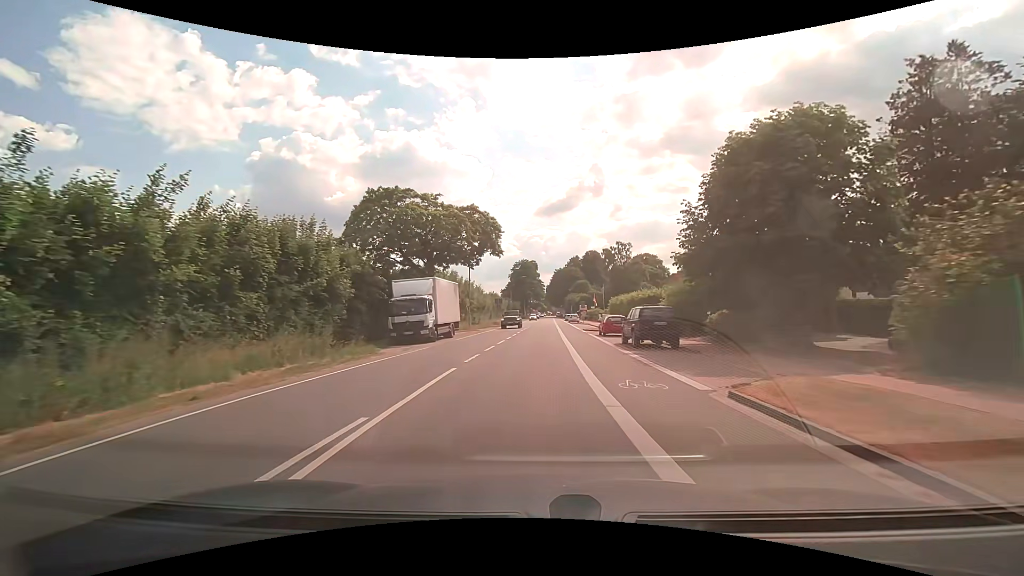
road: secondary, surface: asphalt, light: Day
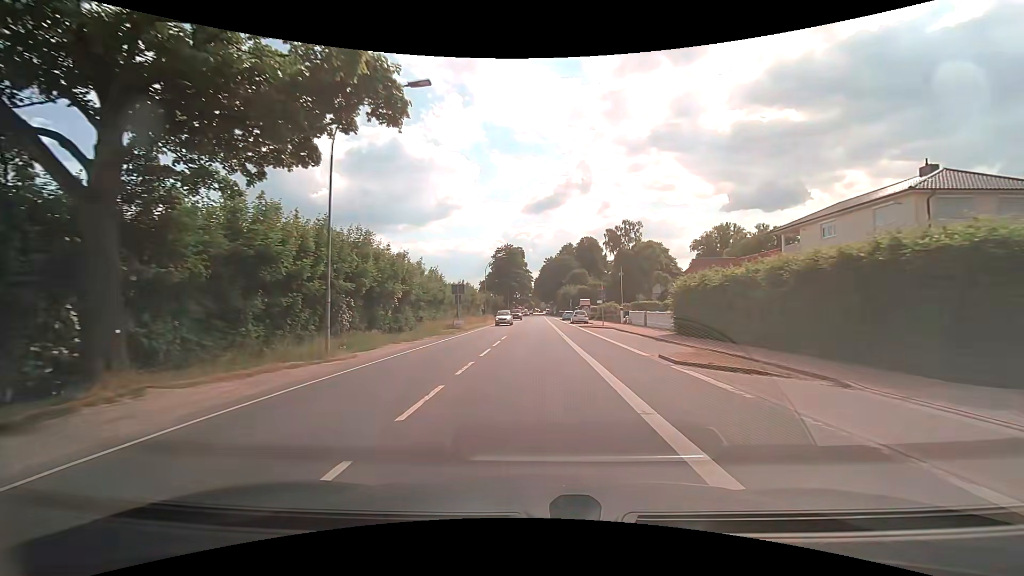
(+0.6, +30.5) m; +2°
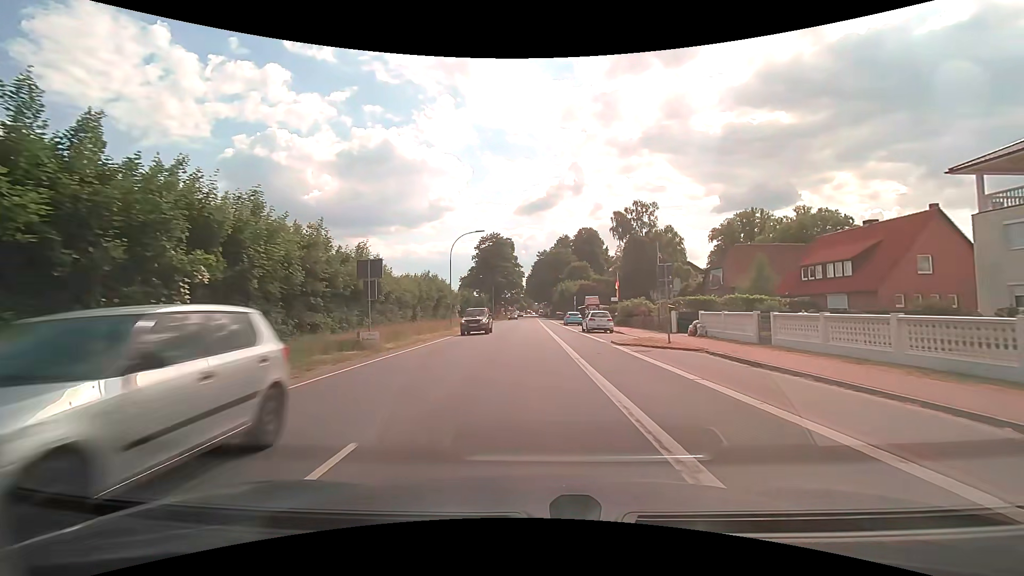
(+0.2, +22.2) m; +1°
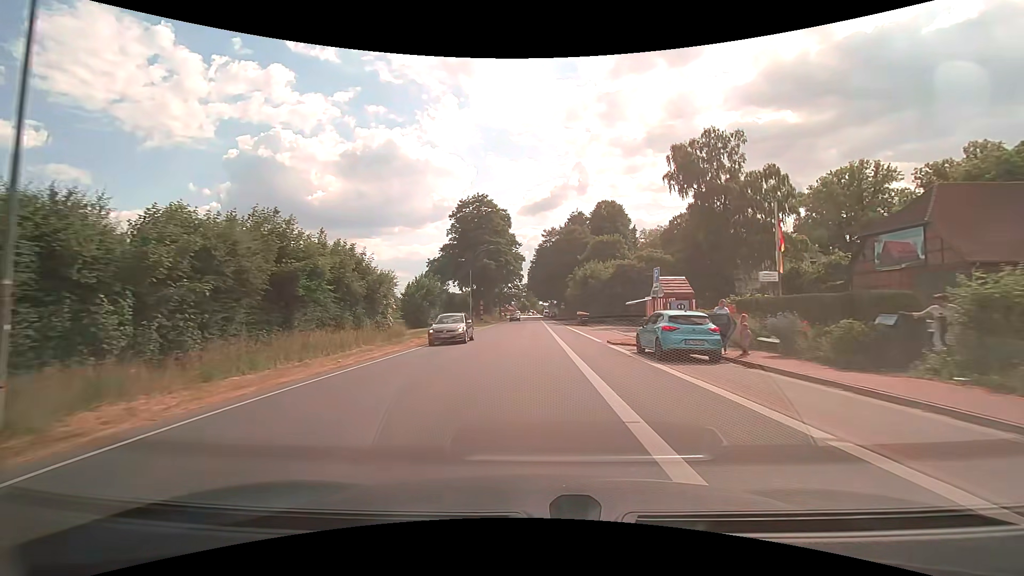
(-0.1, +38.1) m; 0°
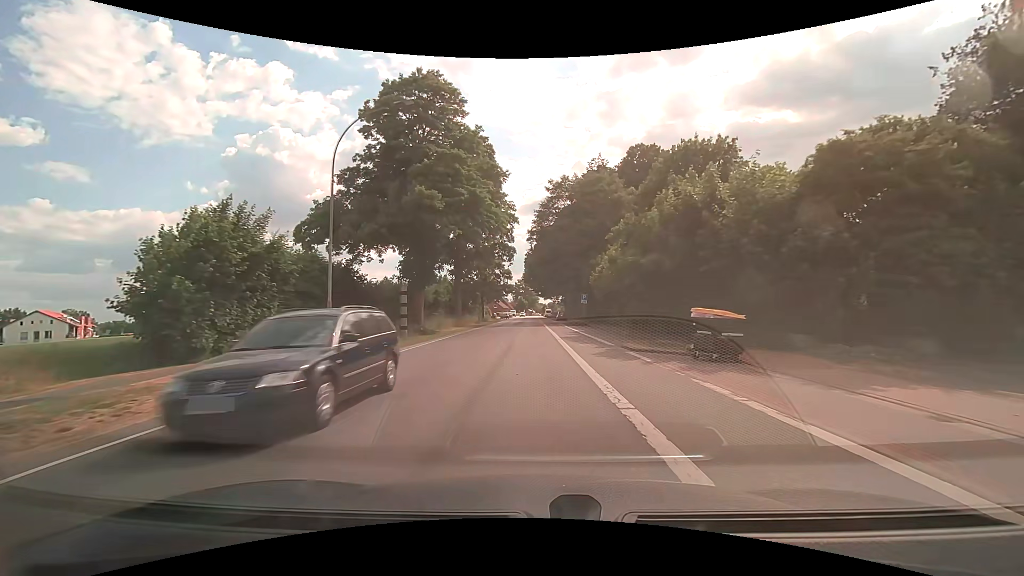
(-0.1, +39.1) m; 0°
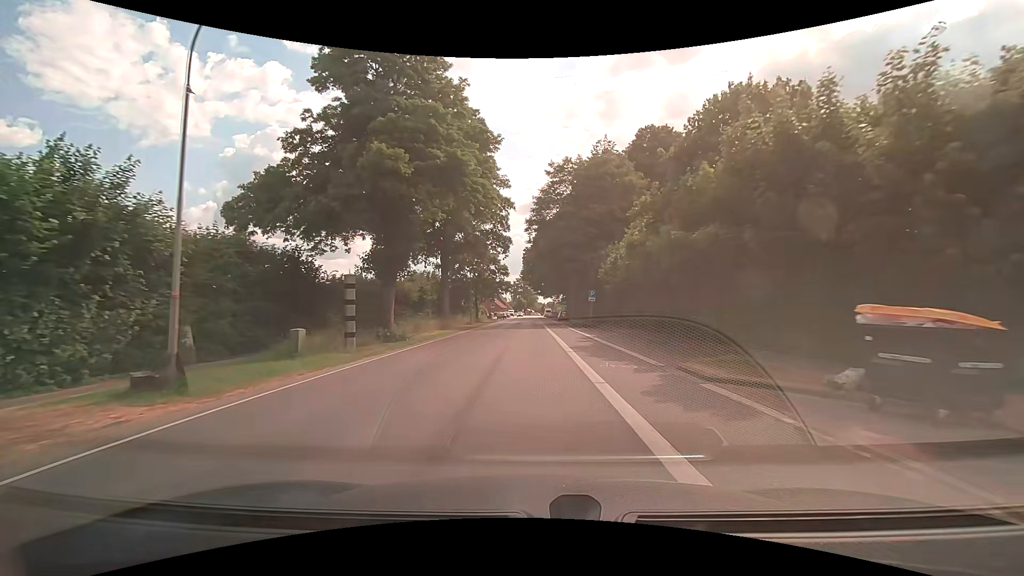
(0.0, +7.5) m; 0°
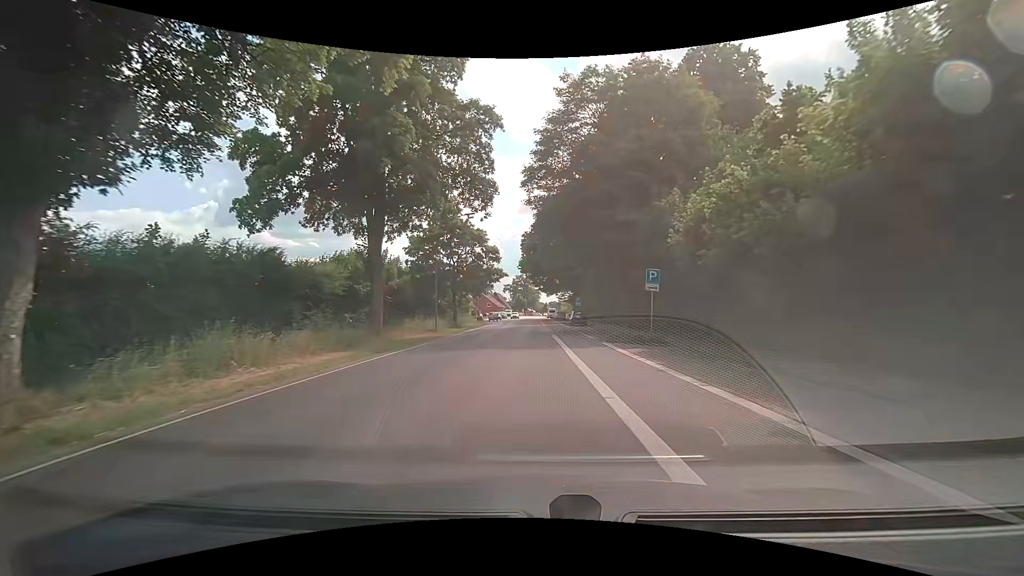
(0.0, +21.4) m; 0°
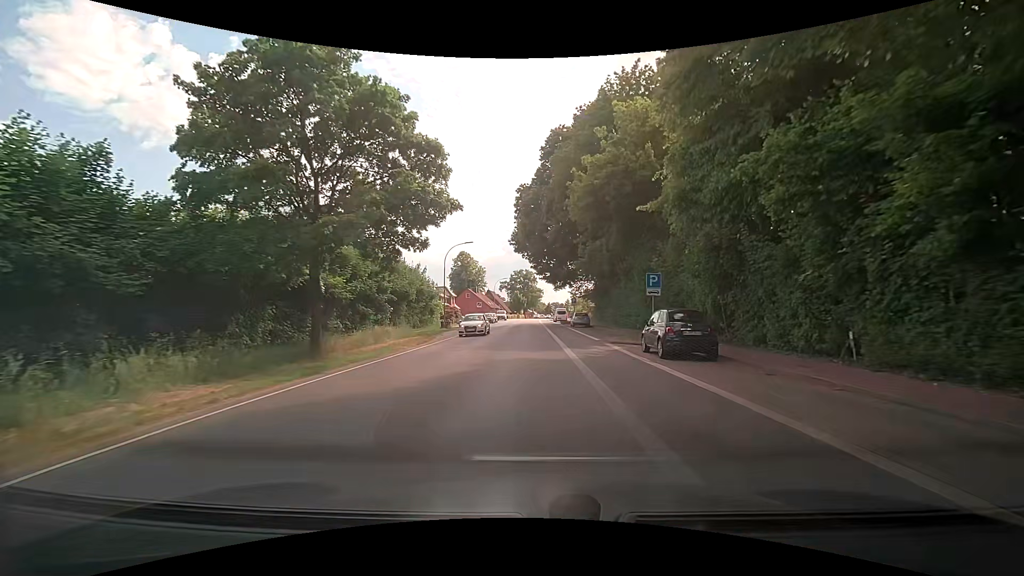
(-0.1, +34.1) m; -1°
(0, +10) (0, +20) (0, +30) (0, +40) (0, +50) (0, +60) (+1, +70) (+1, +80) (+1, +90) (+1, +100) m
